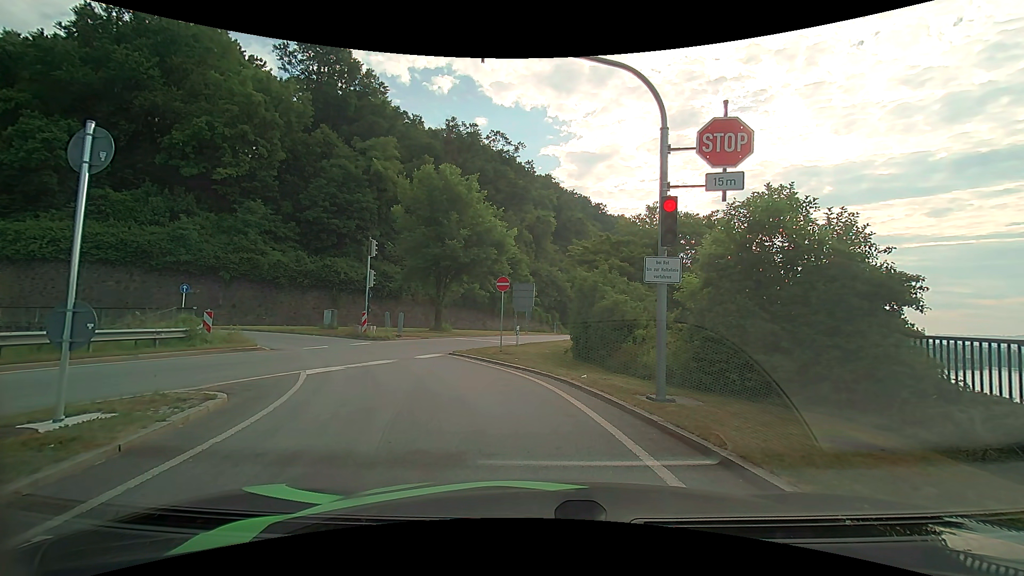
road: primary_link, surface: asphalt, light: Day
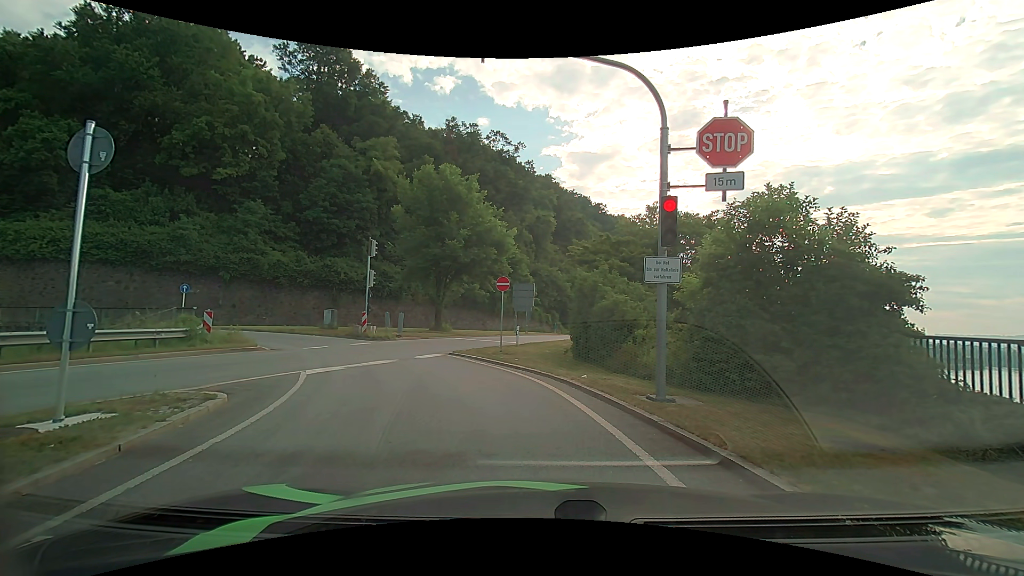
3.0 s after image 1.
(0.0, 0.0) m; 0°
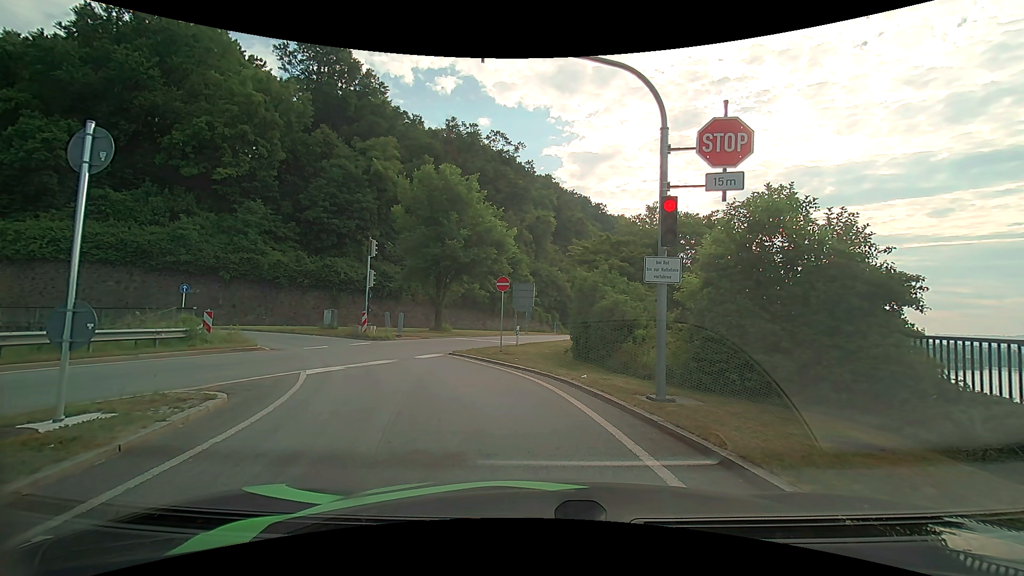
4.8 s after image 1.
(0.0, 0.0) m; 0°
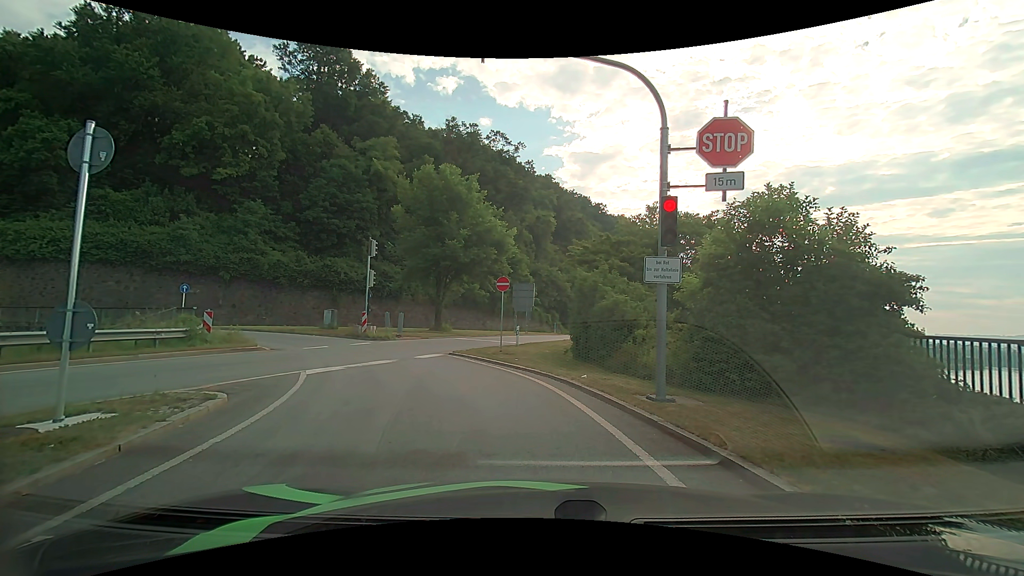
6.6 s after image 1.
(0.0, 0.0) m; 0°
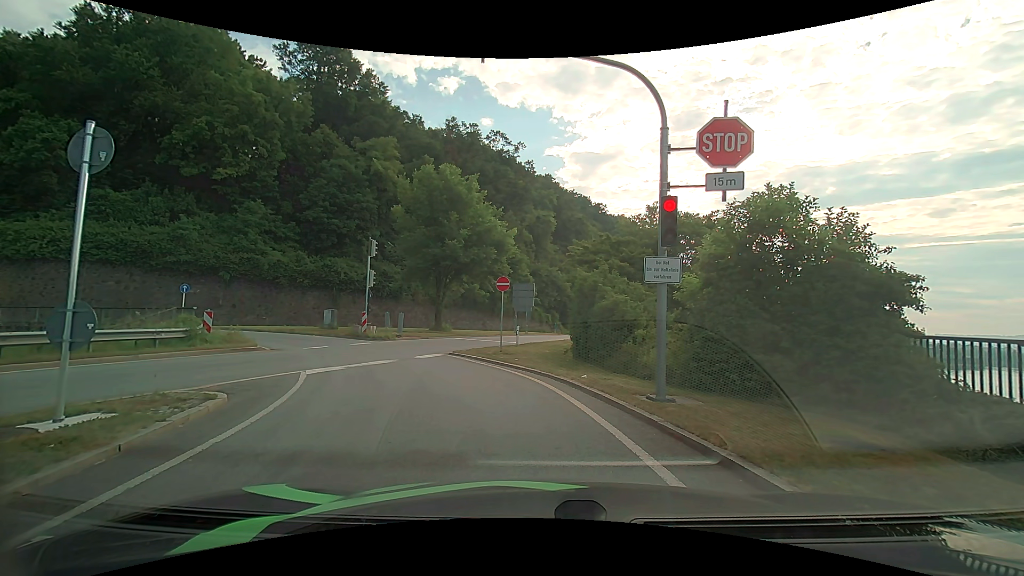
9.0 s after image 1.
(0.0, 0.0) m; 0°
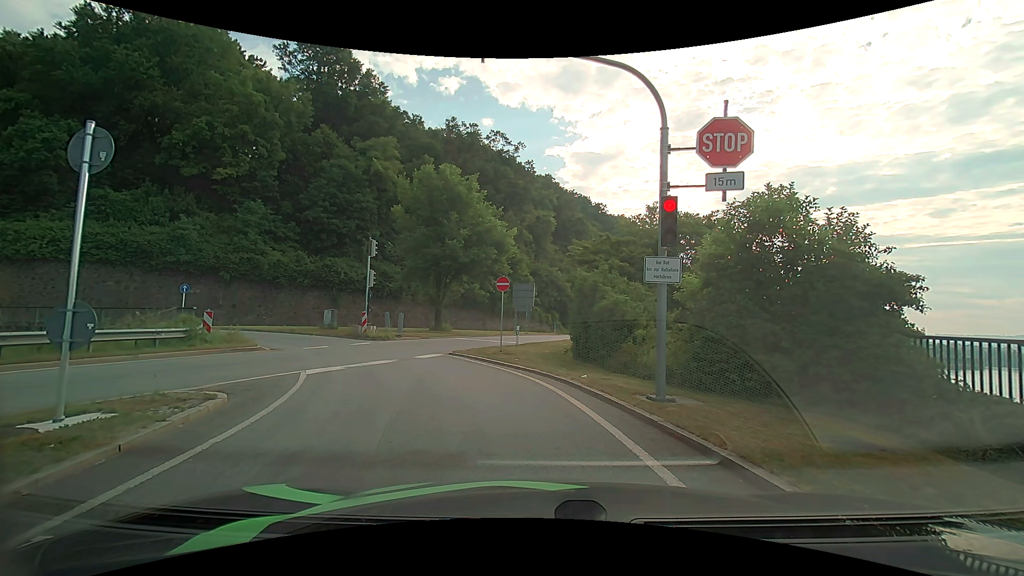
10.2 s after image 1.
(0.0, 0.0) m; 0°
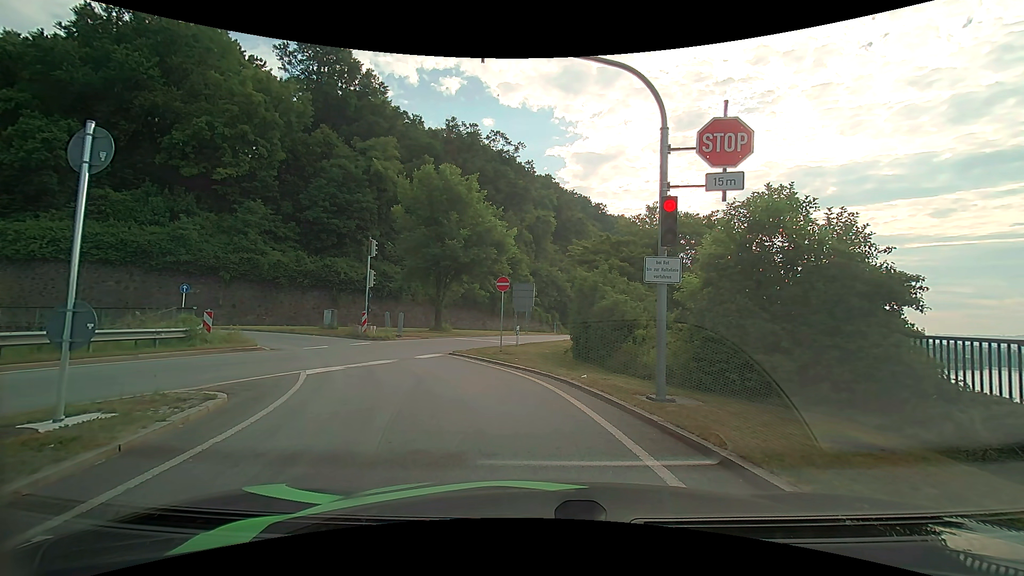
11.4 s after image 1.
(0.0, 0.0) m; 0°
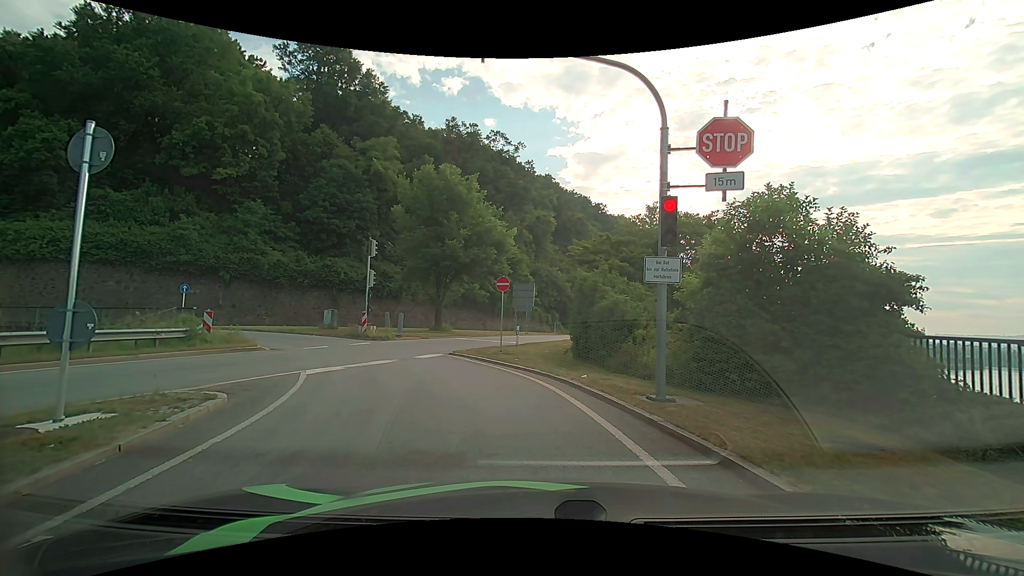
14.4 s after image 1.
(0.0, 0.0) m; 0°
(-1, +10) (-6, +19) (-13, +26) (-22, +29) (-32, +31) (-42, +29) (-51, +25) (-61, +22) (-70, +19) (-80, +17) m
